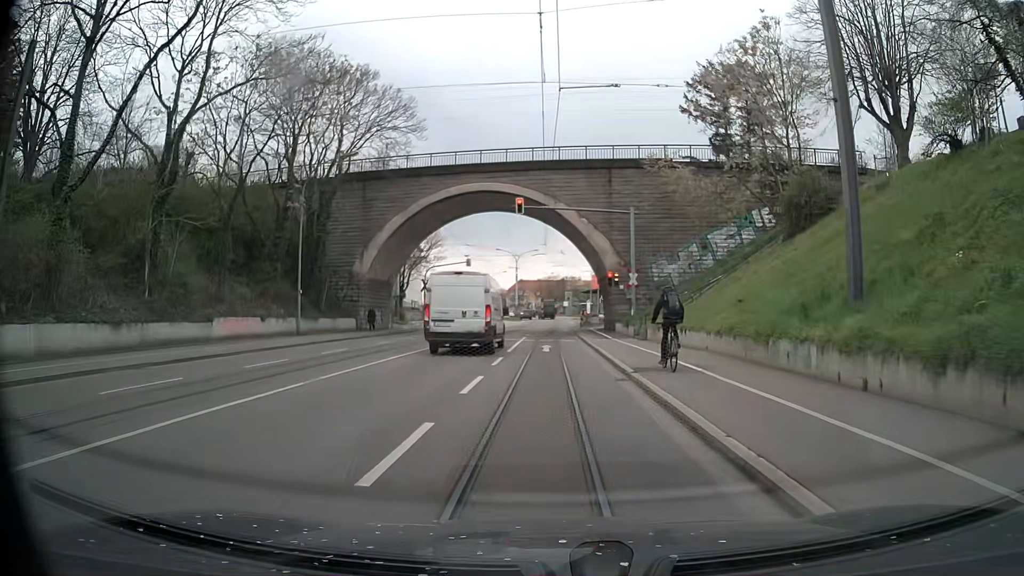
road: primary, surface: asphalt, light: Day
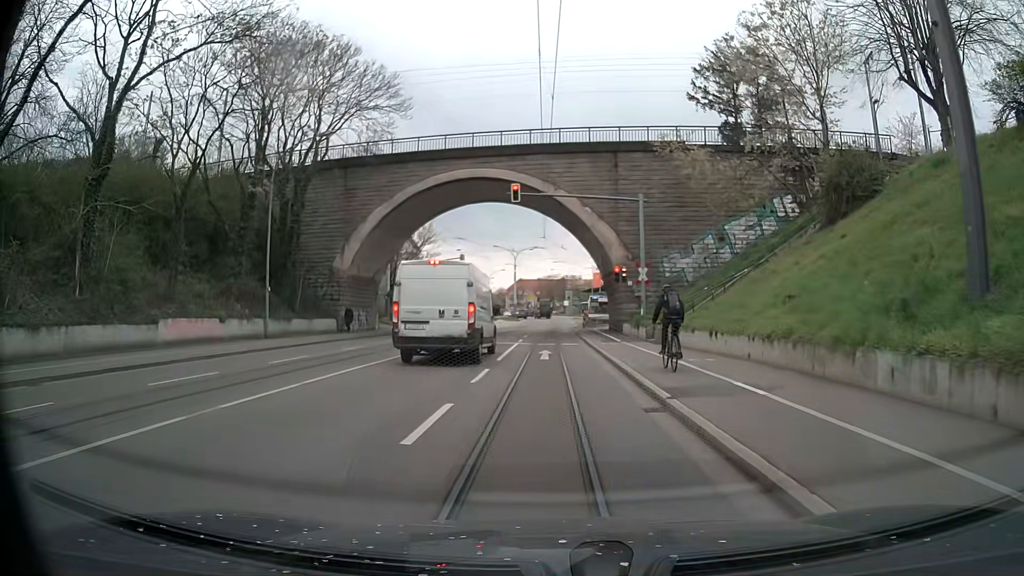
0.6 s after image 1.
(0.0, +4.3) m; 0°
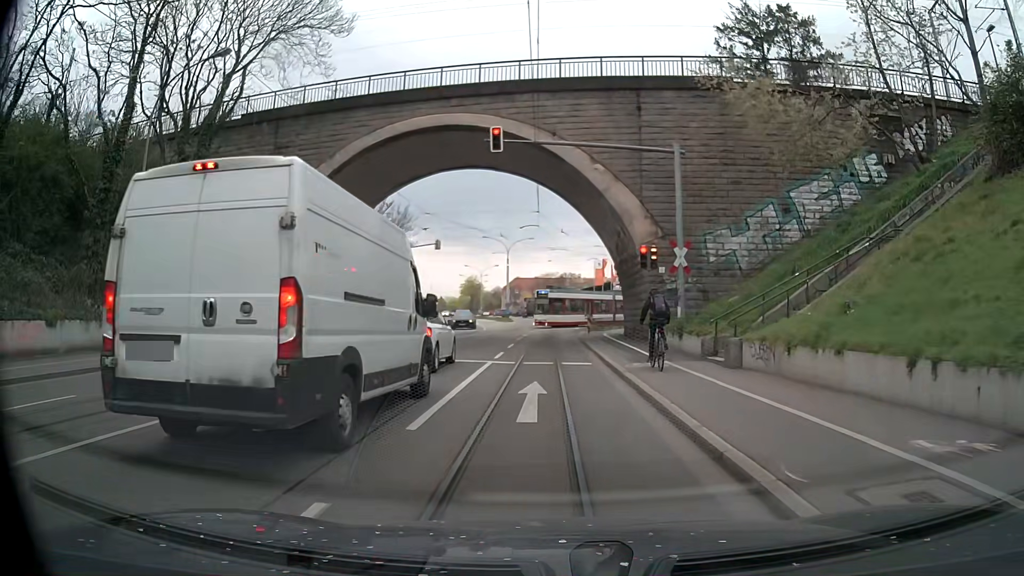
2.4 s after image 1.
(0.0, +11.1) m; +1°
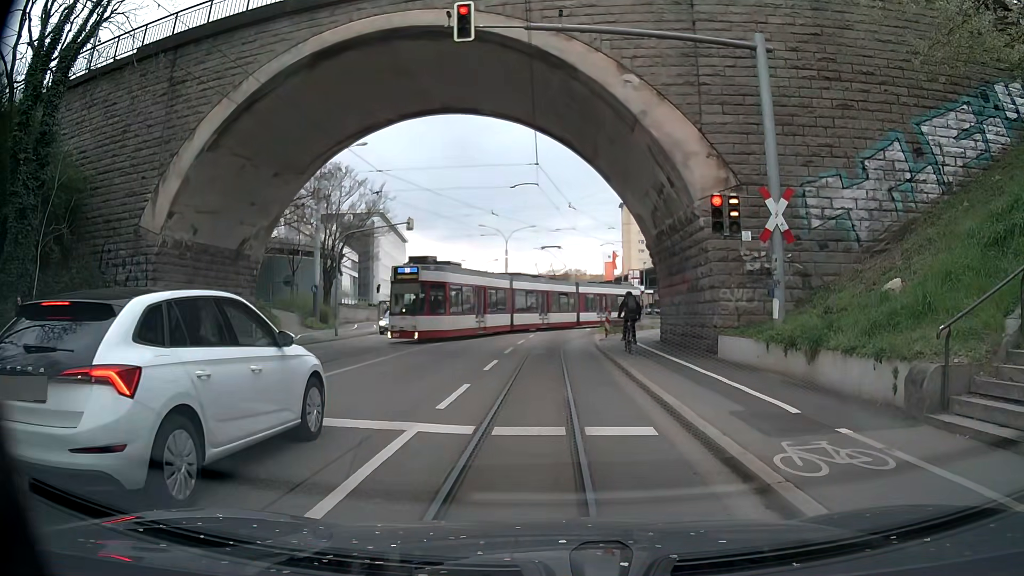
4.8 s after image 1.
(-0.2, +10.2) m; -2°
